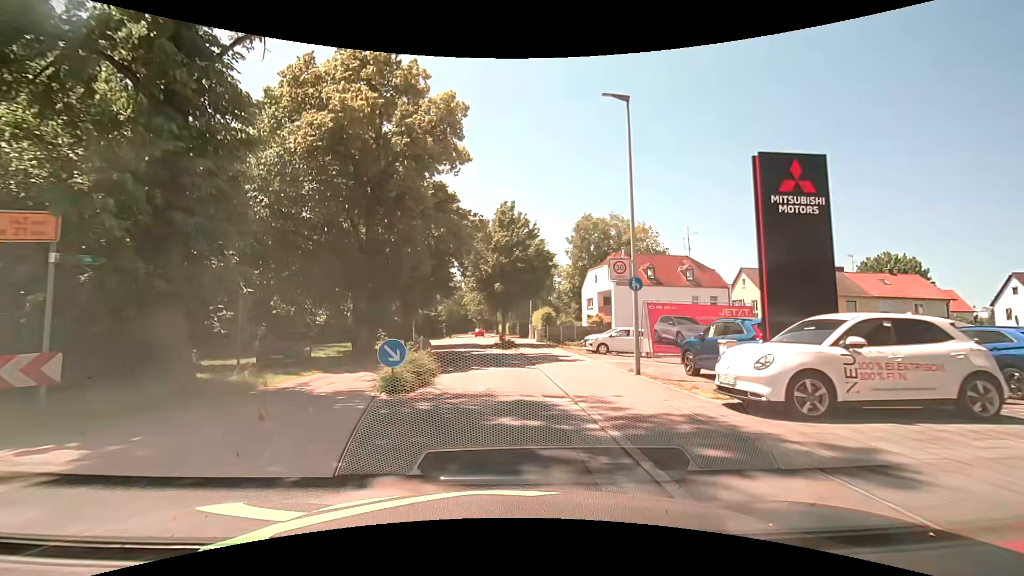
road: residential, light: Day
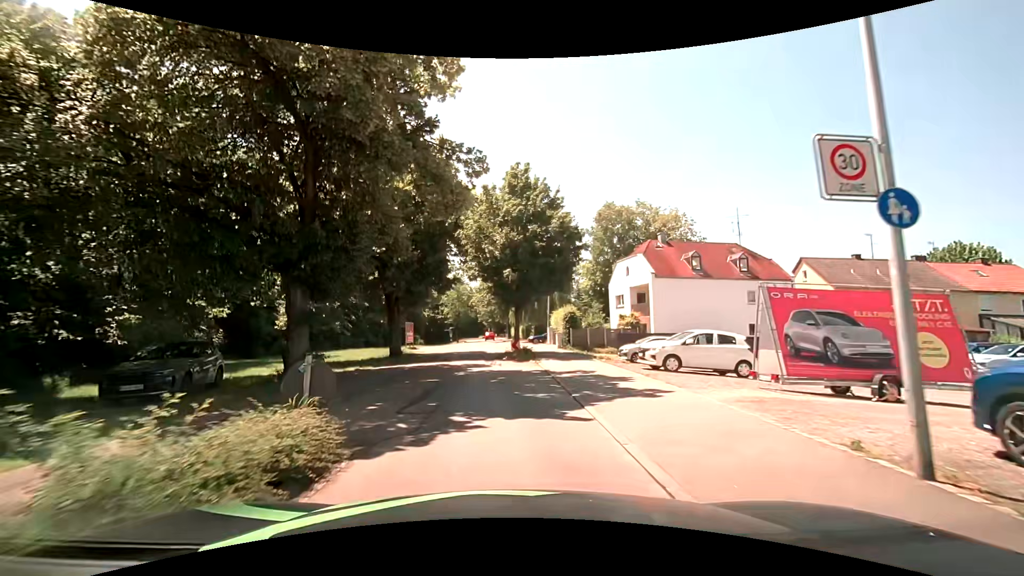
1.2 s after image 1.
(-0.1, +9.1) m; -1°
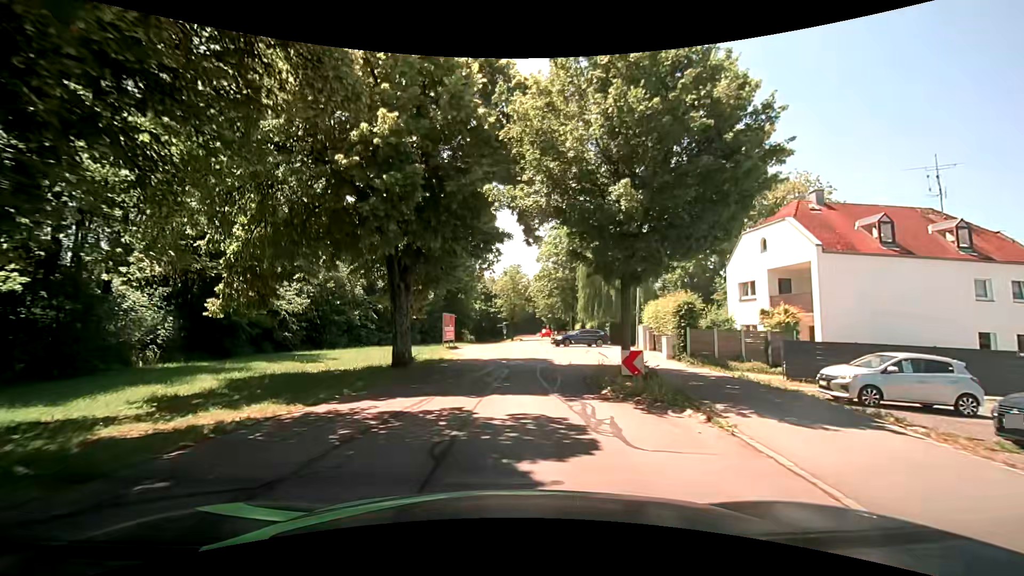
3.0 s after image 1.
(-0.8, +13.4) m; -6°
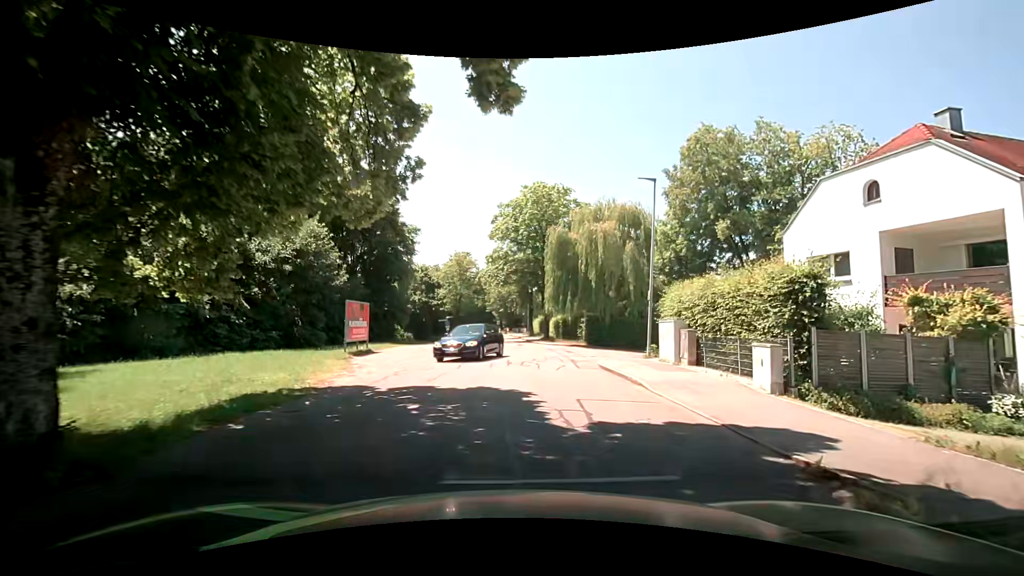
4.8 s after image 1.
(+0.2, +13.1) m; +4°
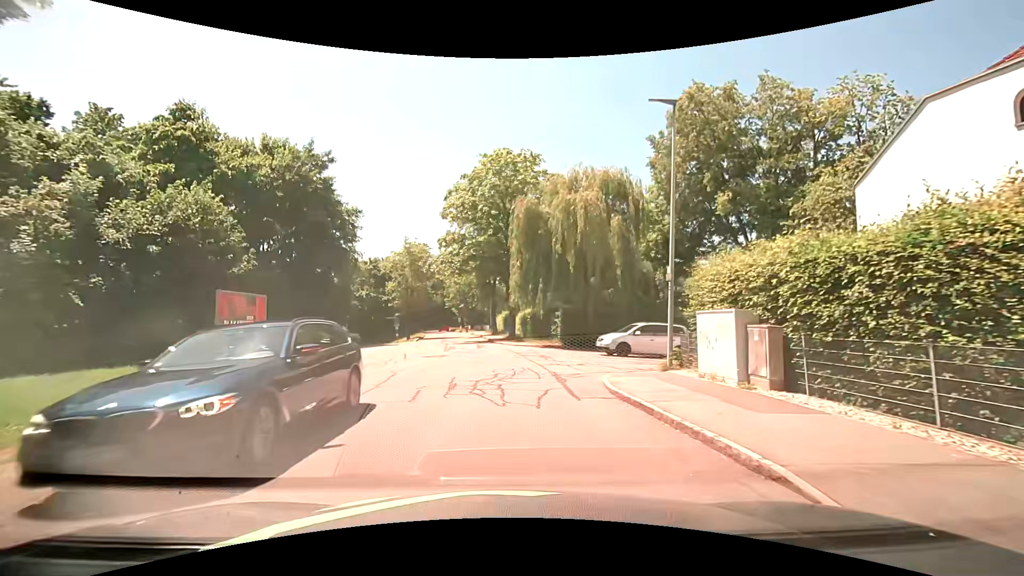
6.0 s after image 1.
(+0.6, +7.6) m; +6°
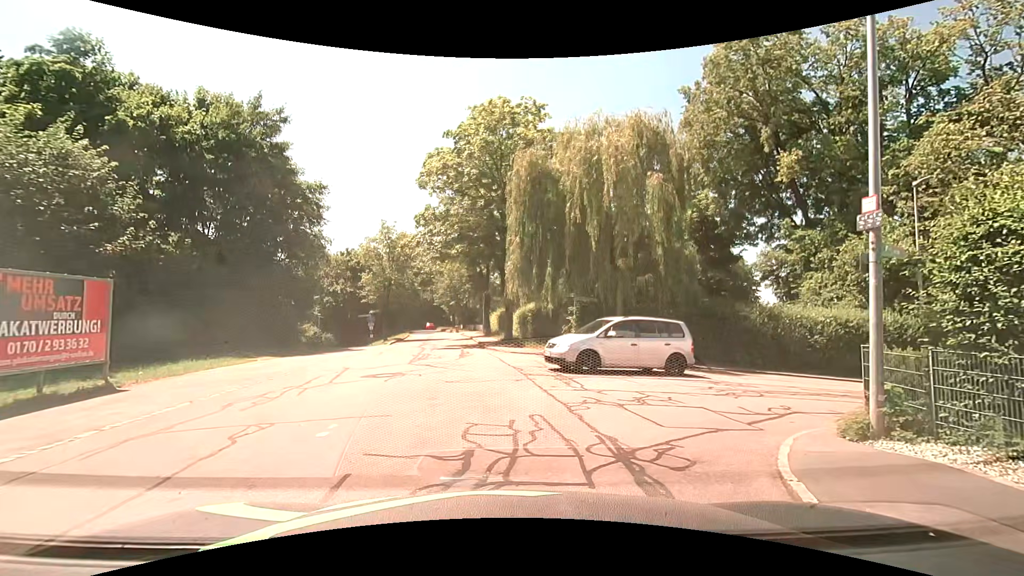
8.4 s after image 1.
(0.0, +7.6) m; 0°
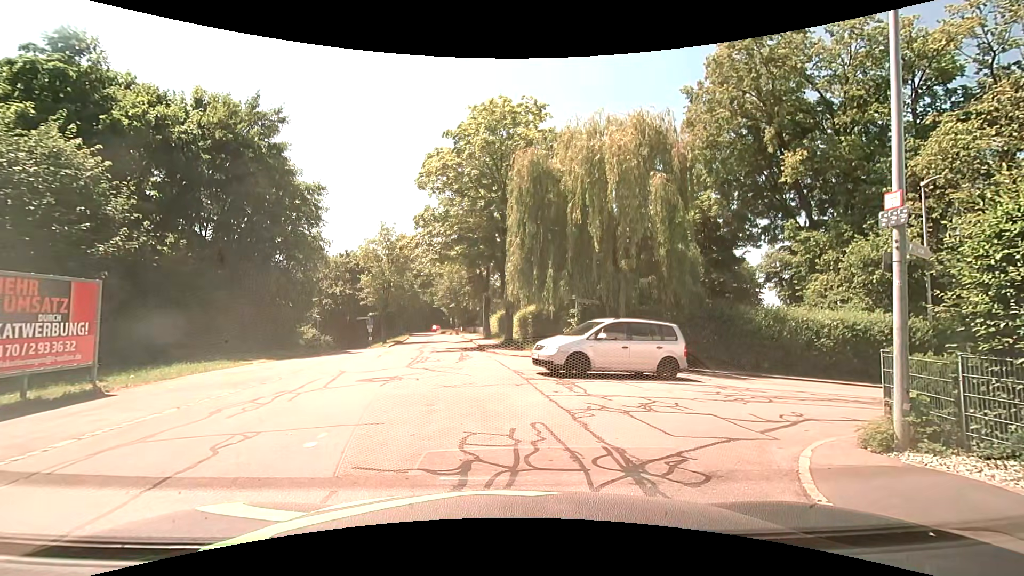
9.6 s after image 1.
(0.0, +0.4) m; 0°
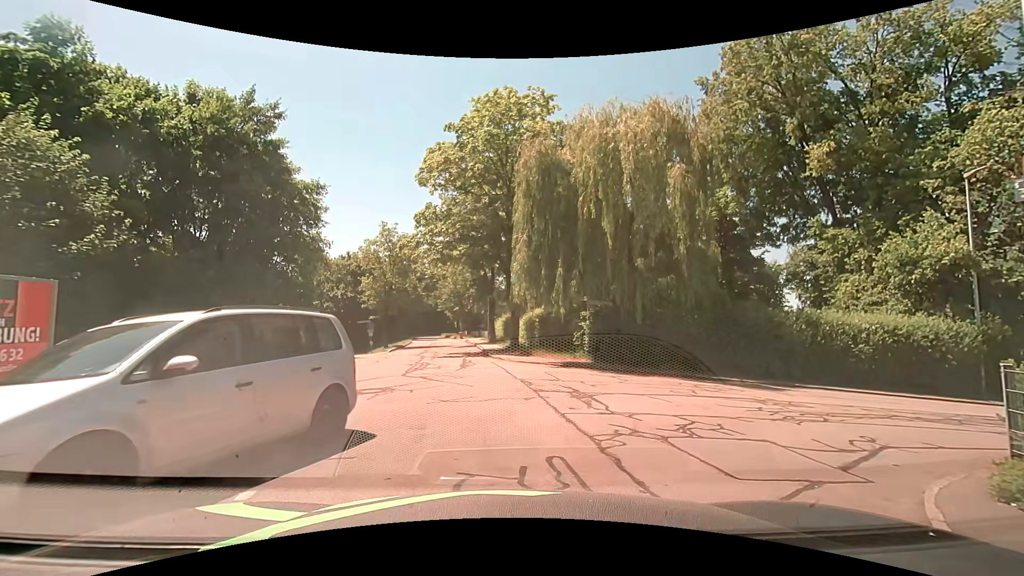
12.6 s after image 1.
(0.0, +1.7) m; -1°
(0, +10) (-2, +20) (-3, +30) (-4, +40) (-5, +50) (-6, +60) (-8, +70) (-9, +79) (-11, +89) (-13, +99) m
